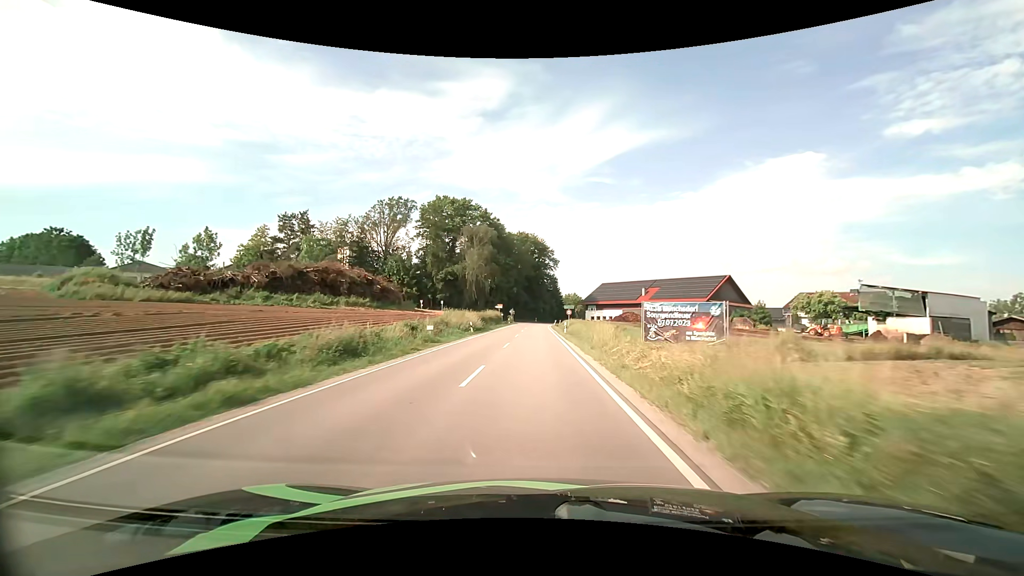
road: secondary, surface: asphalt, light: Day
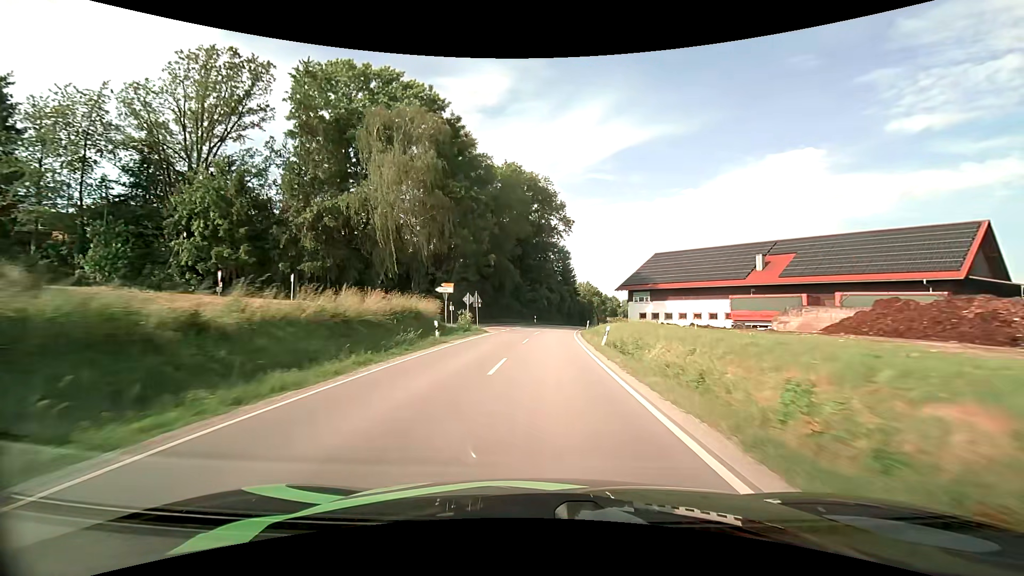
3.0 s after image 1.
(-0.5, +58.3) m; 0°
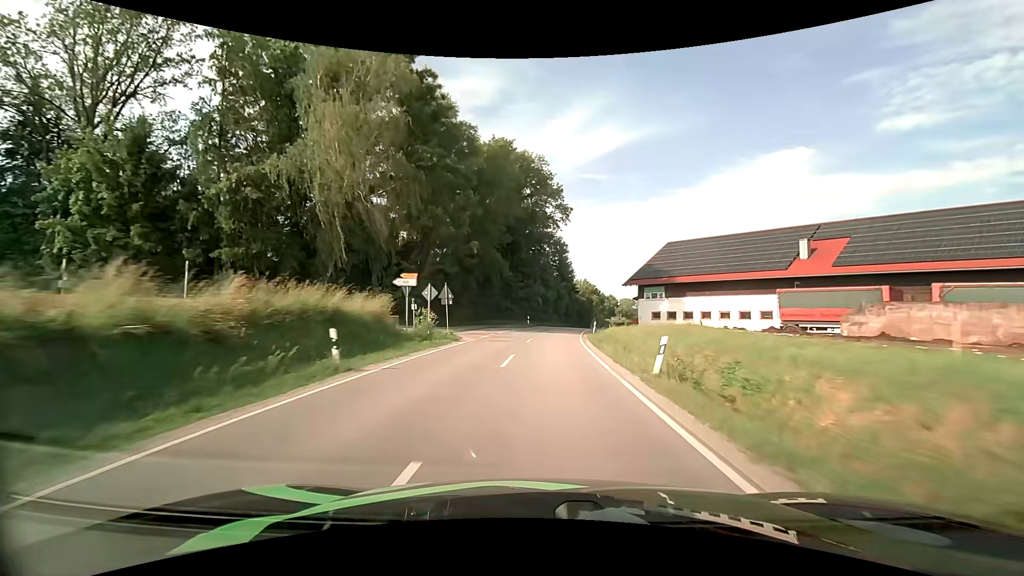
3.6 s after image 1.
(0.0, +10.4) m; +1°
